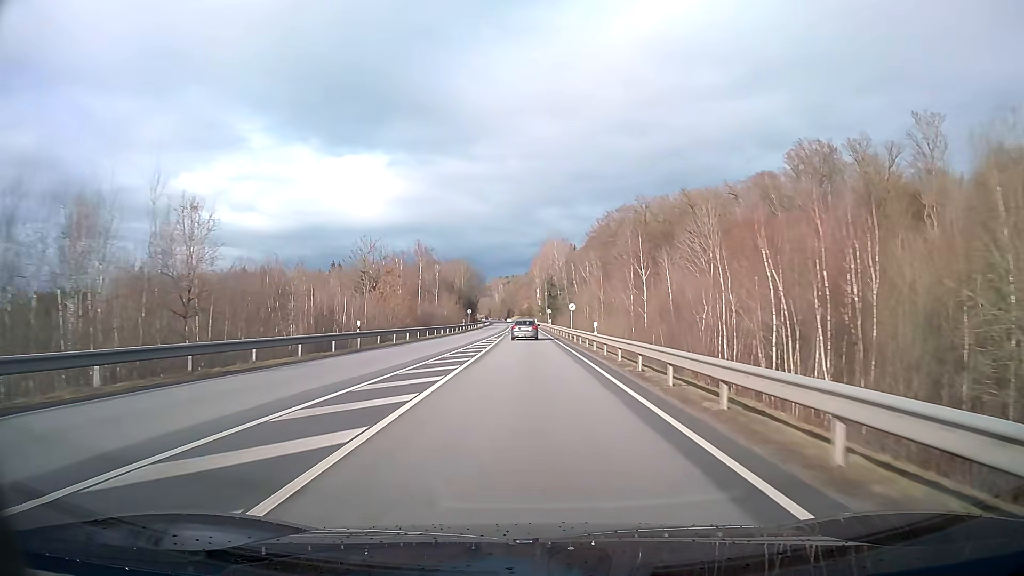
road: primary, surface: asphalt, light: Day
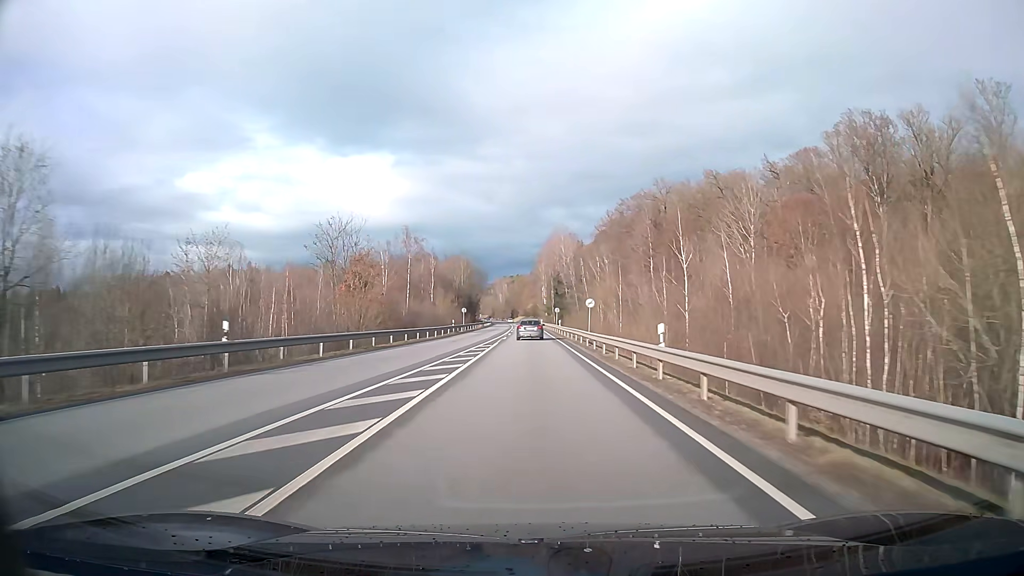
(0.0, +14.8) m; 0°
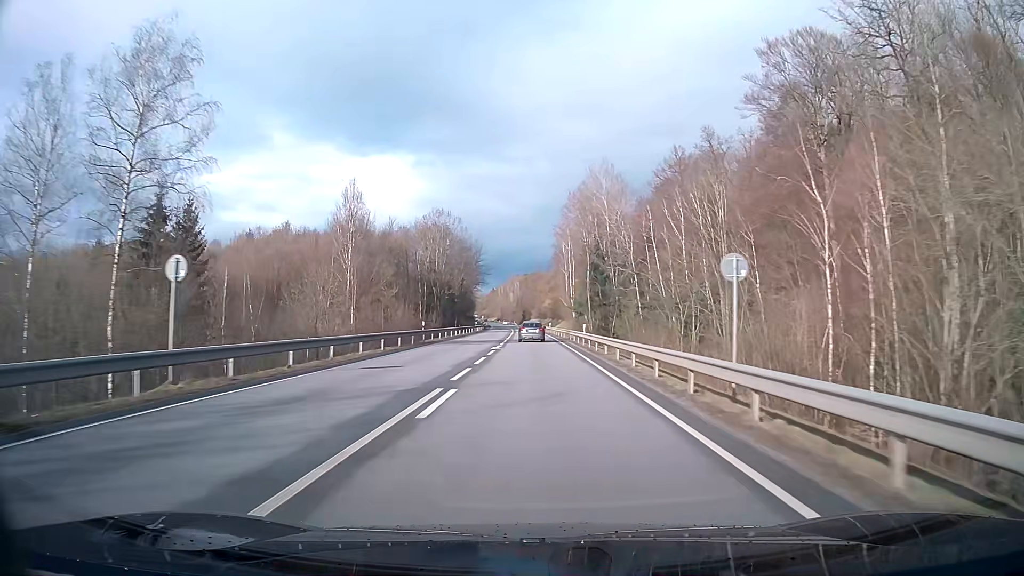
(-0.8, +74.7) m; -1°
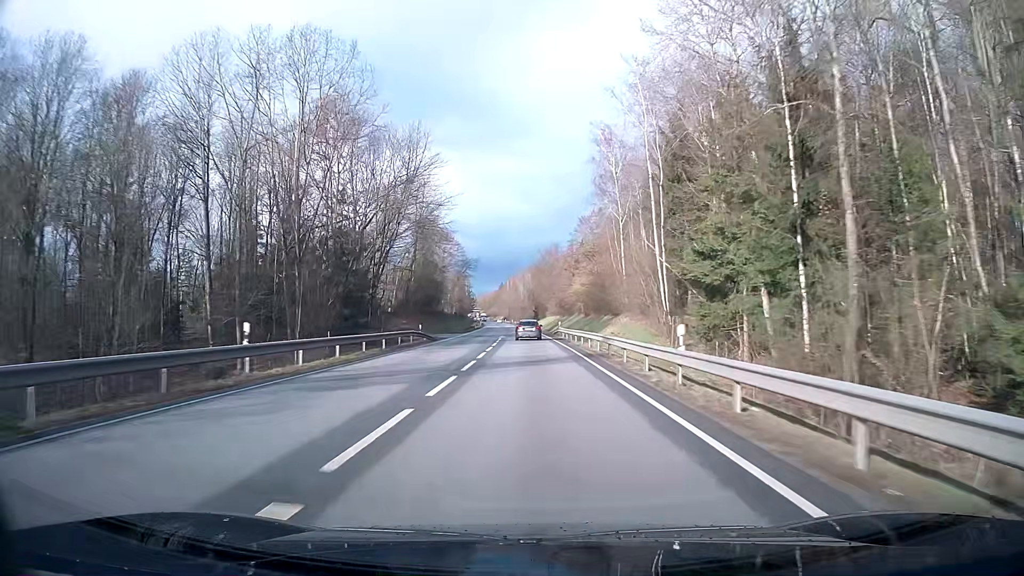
(-0.6, +75.7) m; -1°
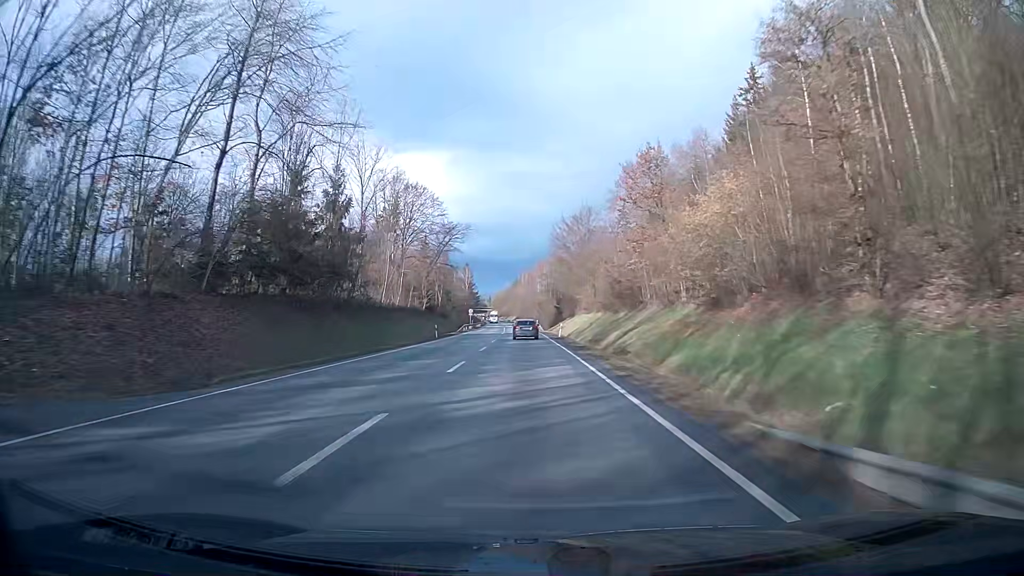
(-0.7, +61.4) m; -1°
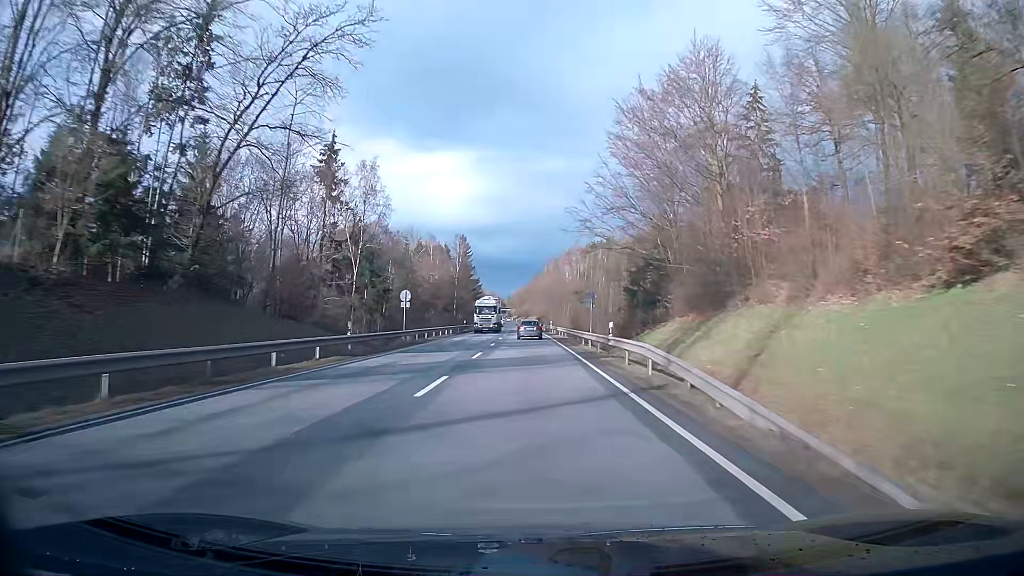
(-1.4, +77.9) m; -2°
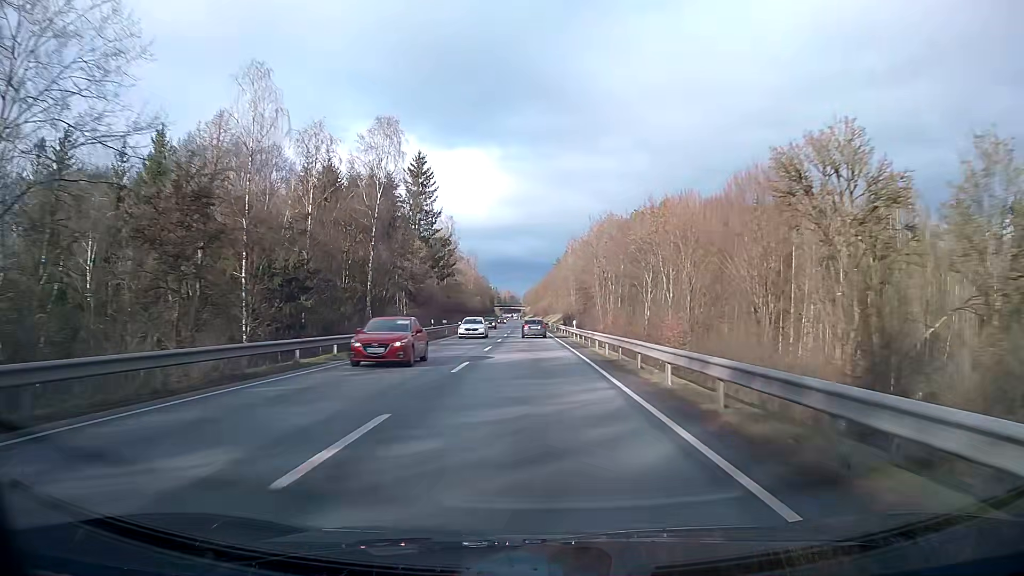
(-1.0, +78.8) m; -1°
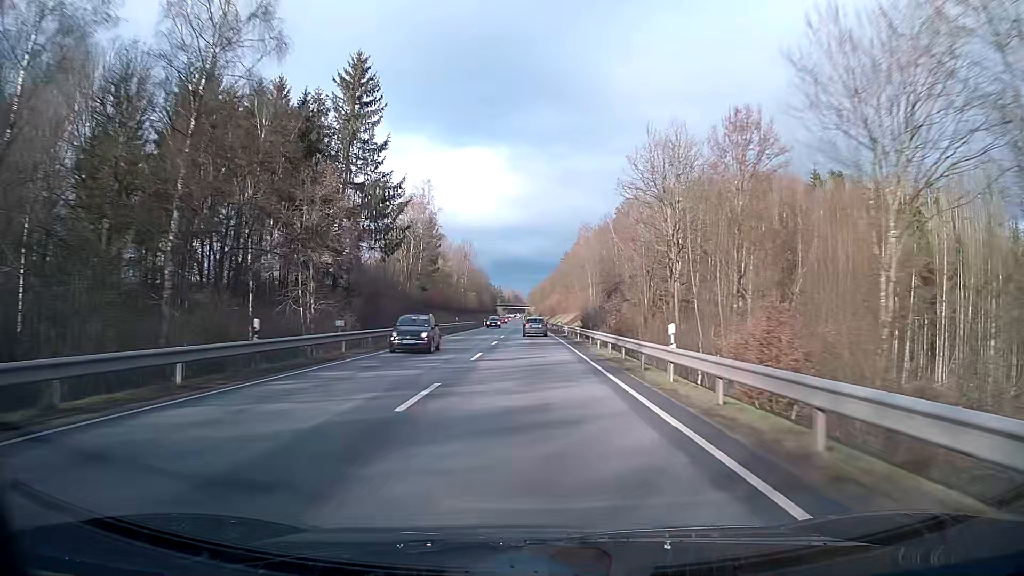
(-0.1, +31.6) m; 0°
(0, +10) (0, +20) (0, +30) (0, +40) (0, +50) (0, +60) (-1, +70) (-1, +80) (-1, +90) (-1, +100) m
